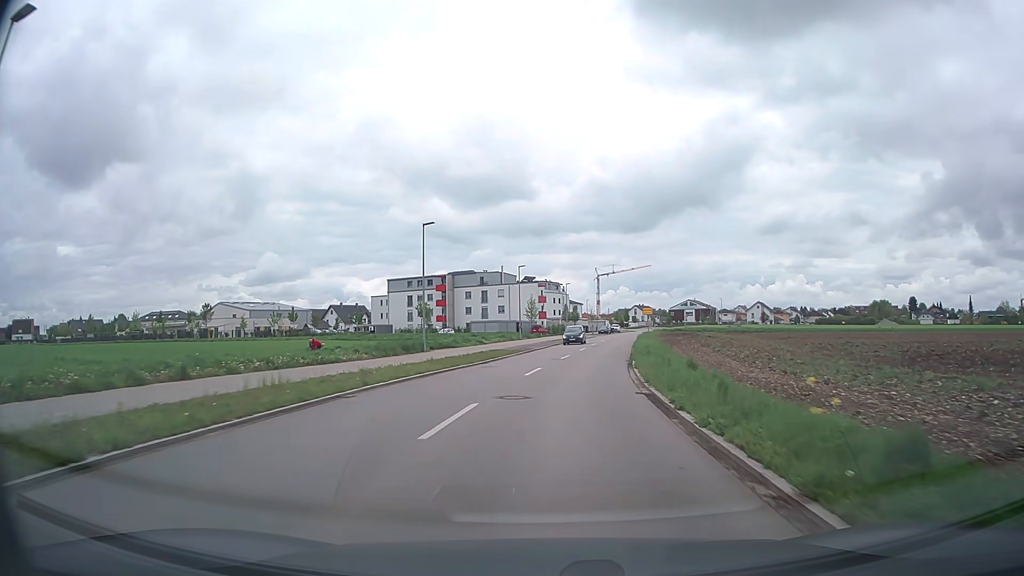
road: tertiary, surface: asphalt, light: Day
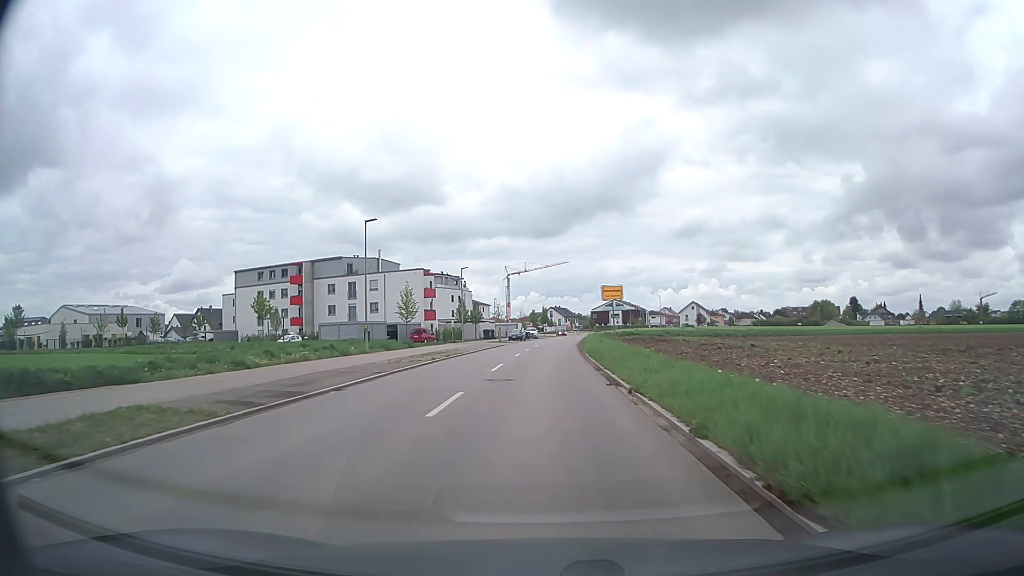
(+2.7, +33.8) m; +8°
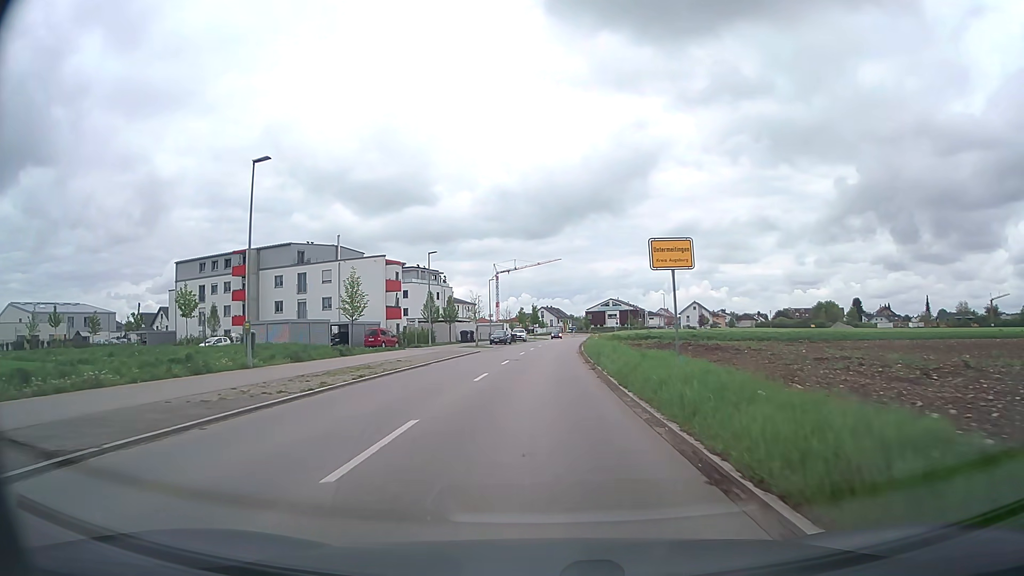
(+0.1, +16.0) m; +1°
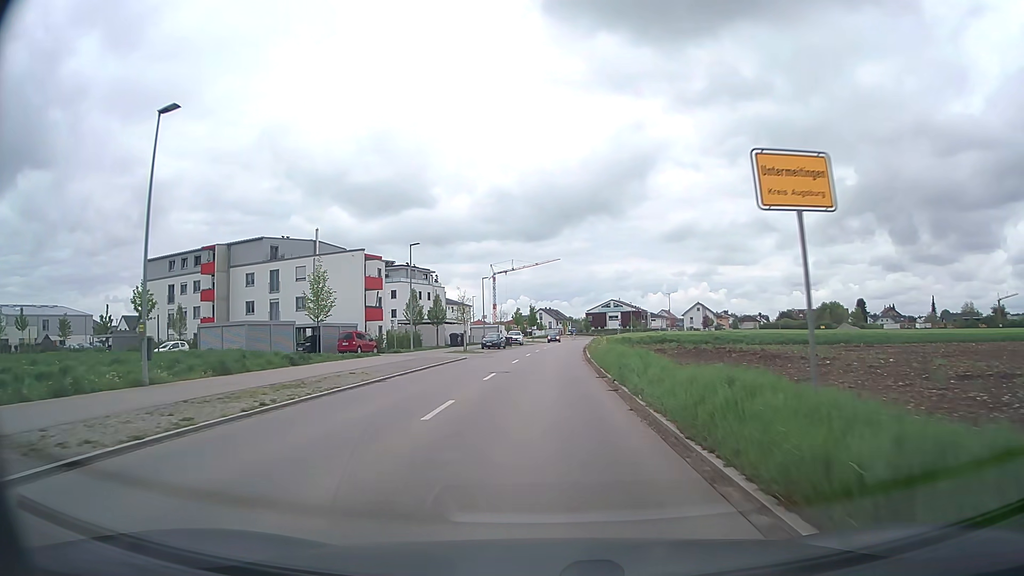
(0.0, +7.5) m; 0°
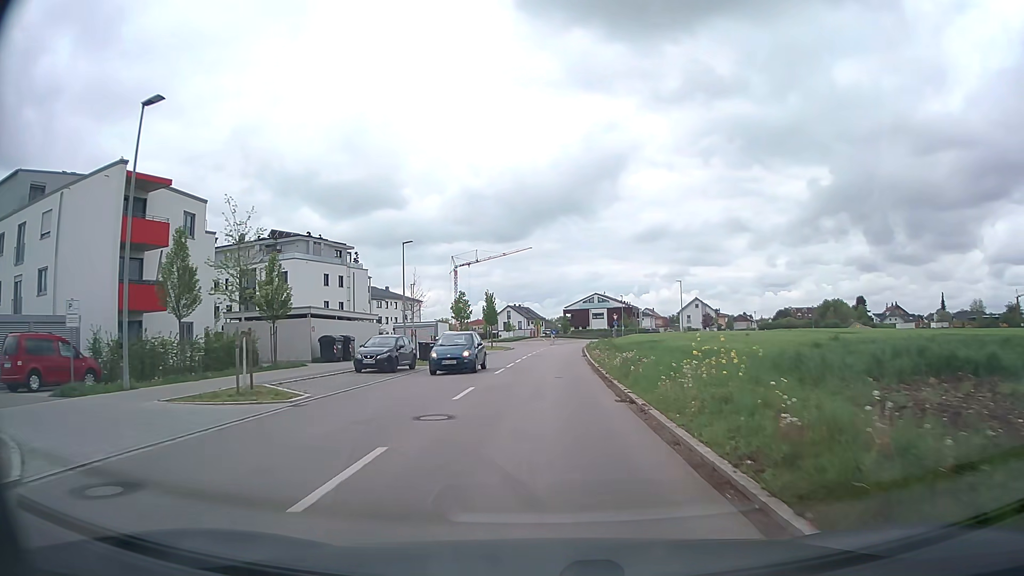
(+0.7, +34.4) m; +3°
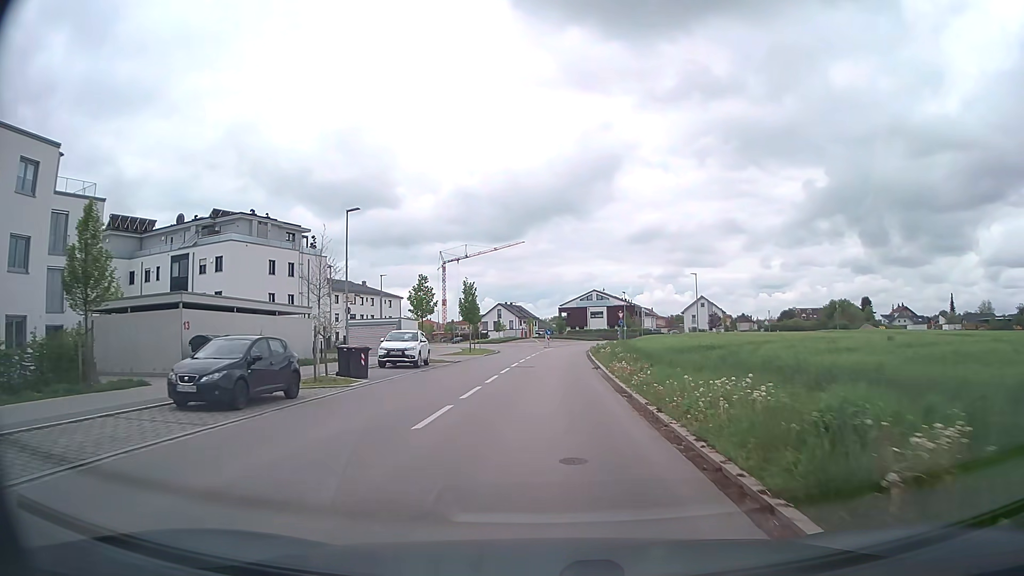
(+0.1, +13.4) m; 0°
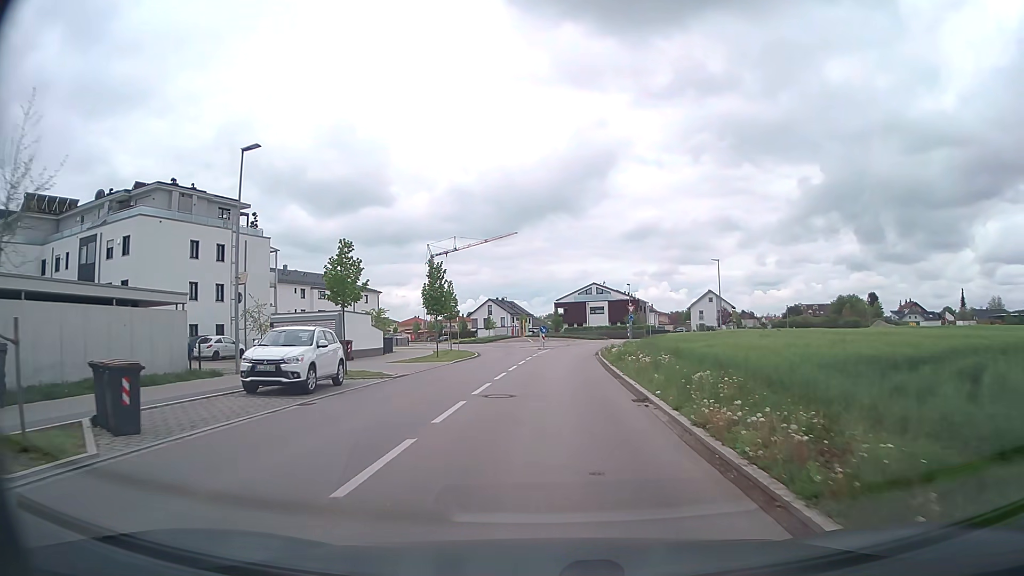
(+0.1, +13.2) m; +1°
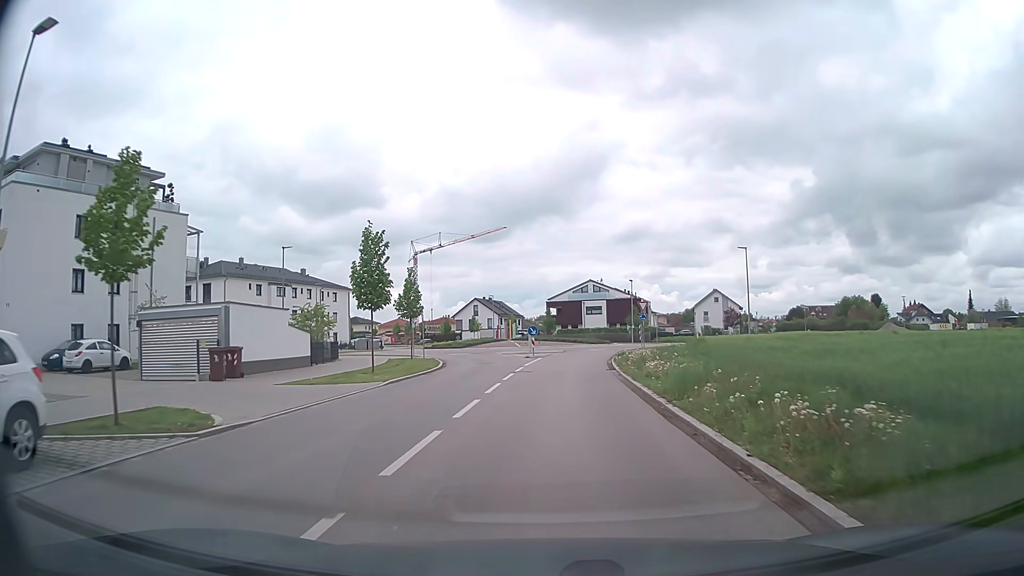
(+0.1, +12.5) m; +1°
(0, +10) (0, +20) (+1, +30) (+2, +40) (+4, +50) (+8, +59) (+11, +68) (+9, +78) (+2, +85) (-5, +93) m
